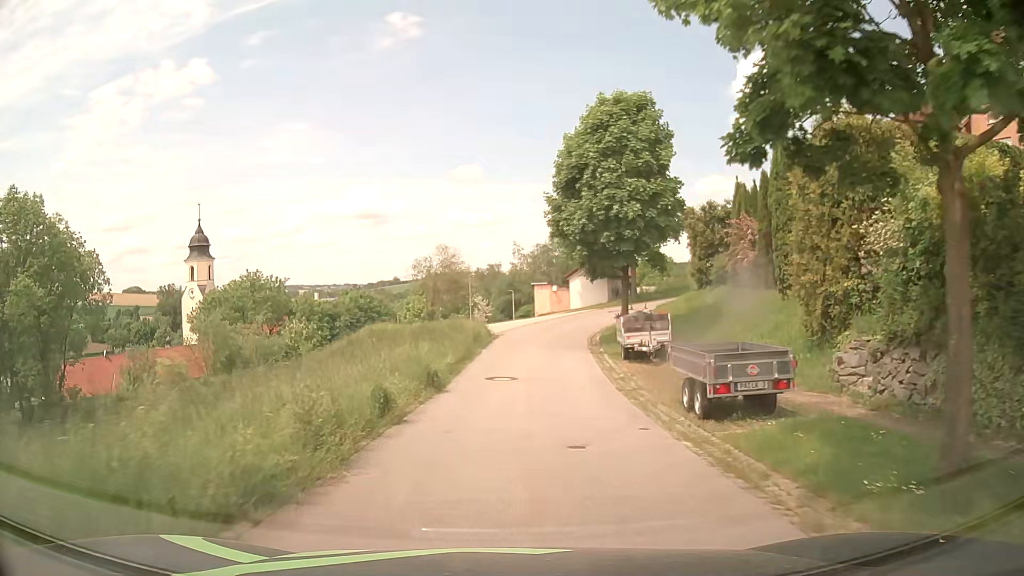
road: residential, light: Day
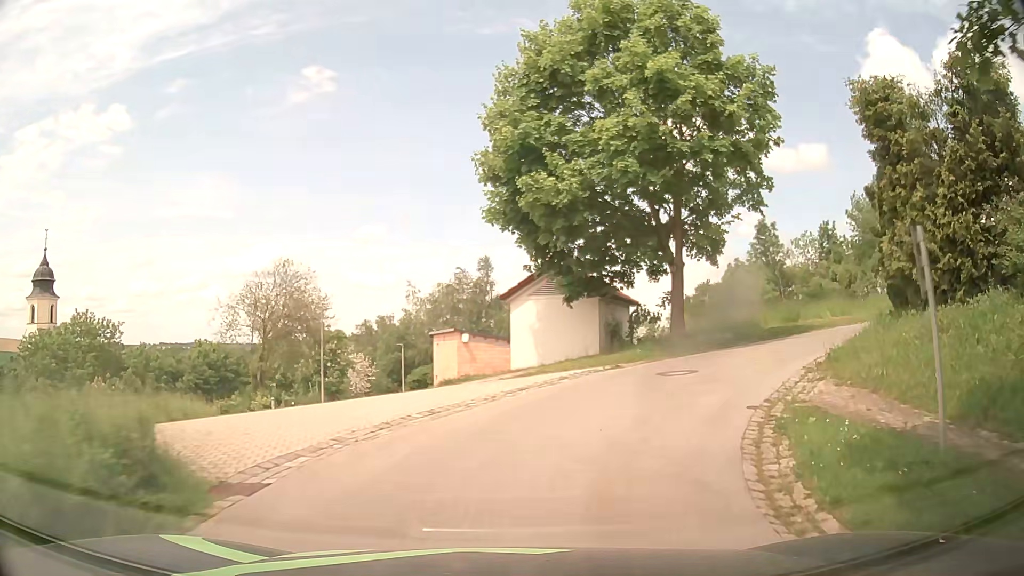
(+0.8, +25.0) m; +7°
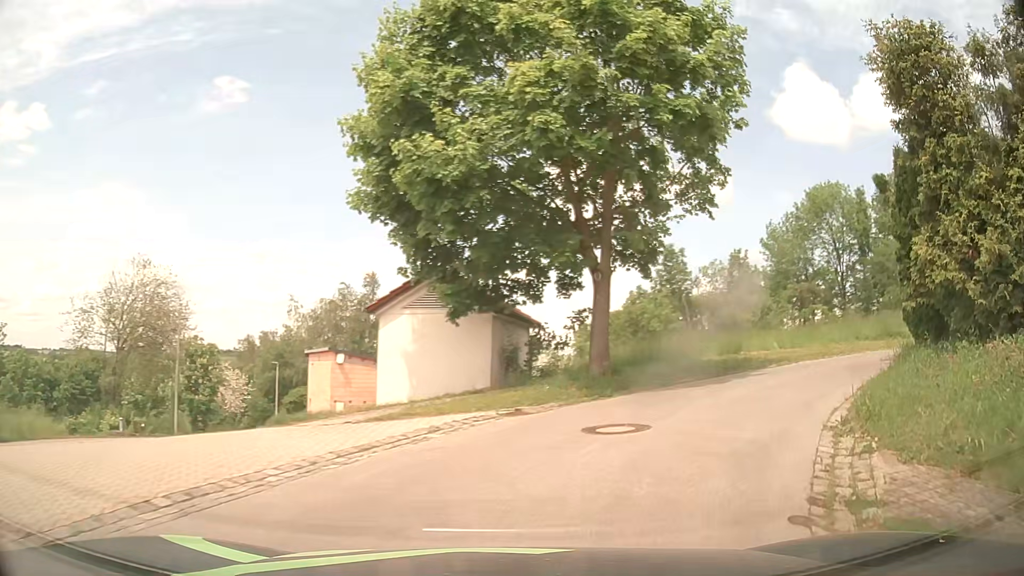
(+0.3, +4.5) m; +9°
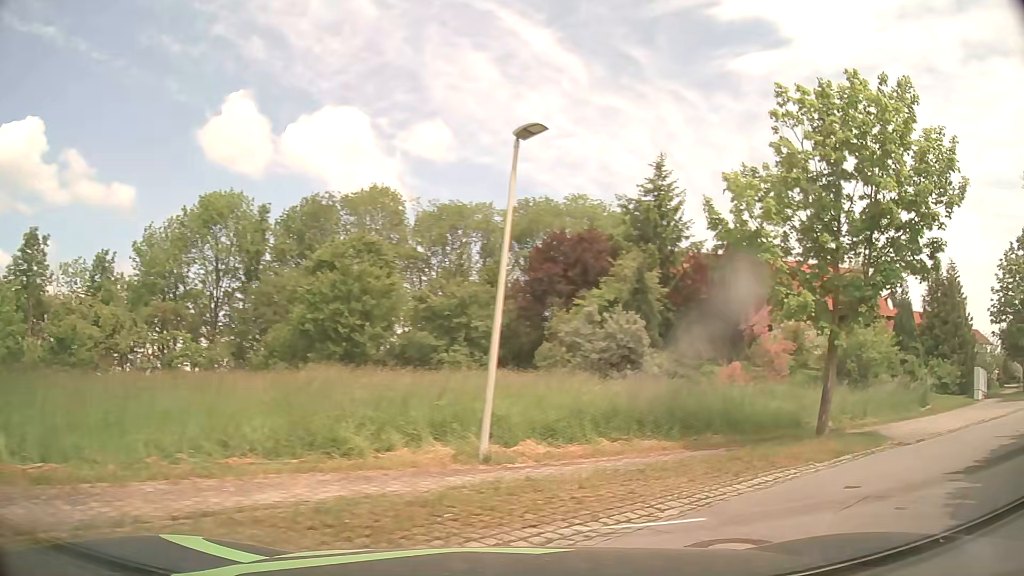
(+5.1, +12.0) m; +53°
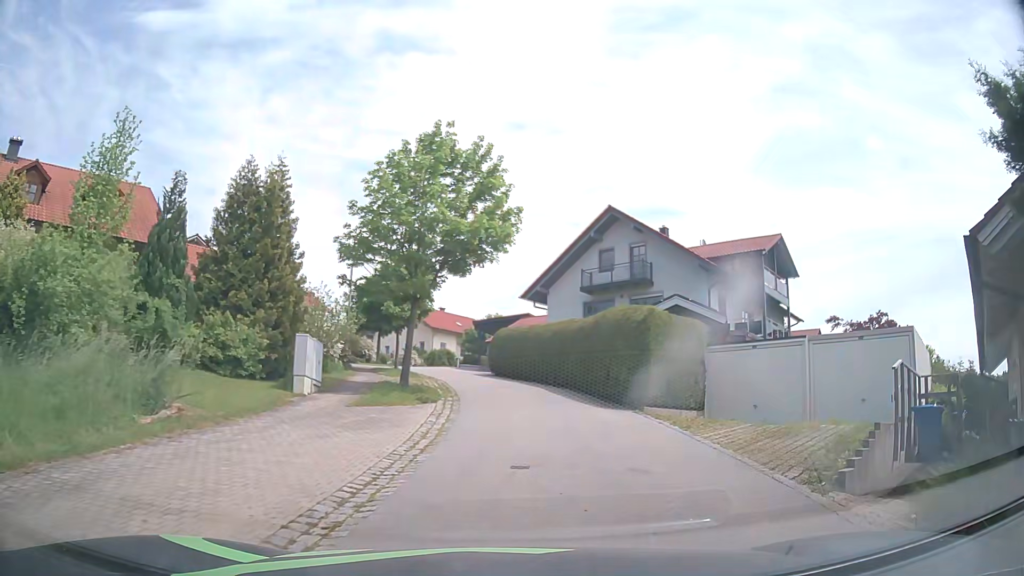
(+8.9, +11.6) m; +61°
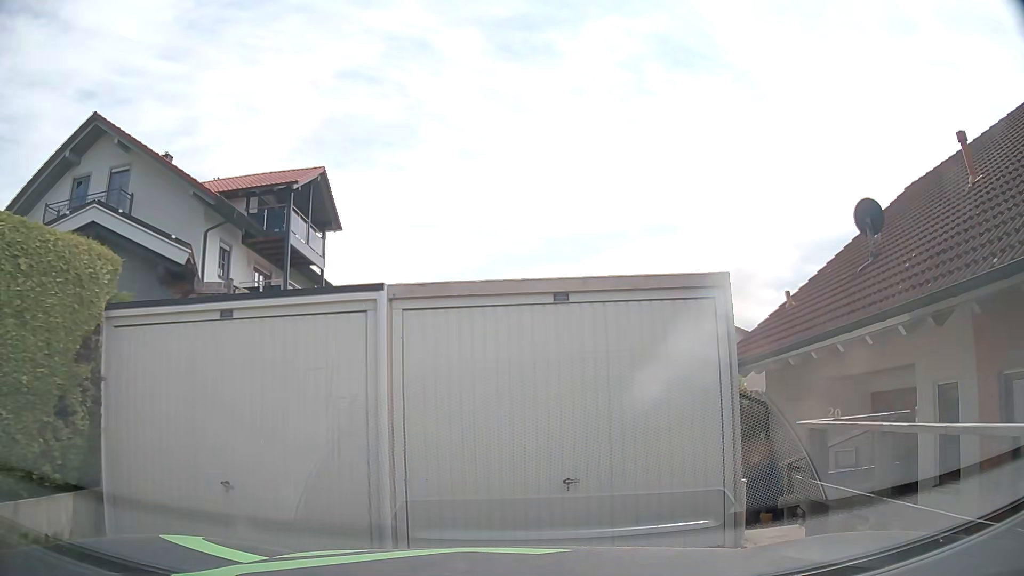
(+3.4, +11.0) m; +40°
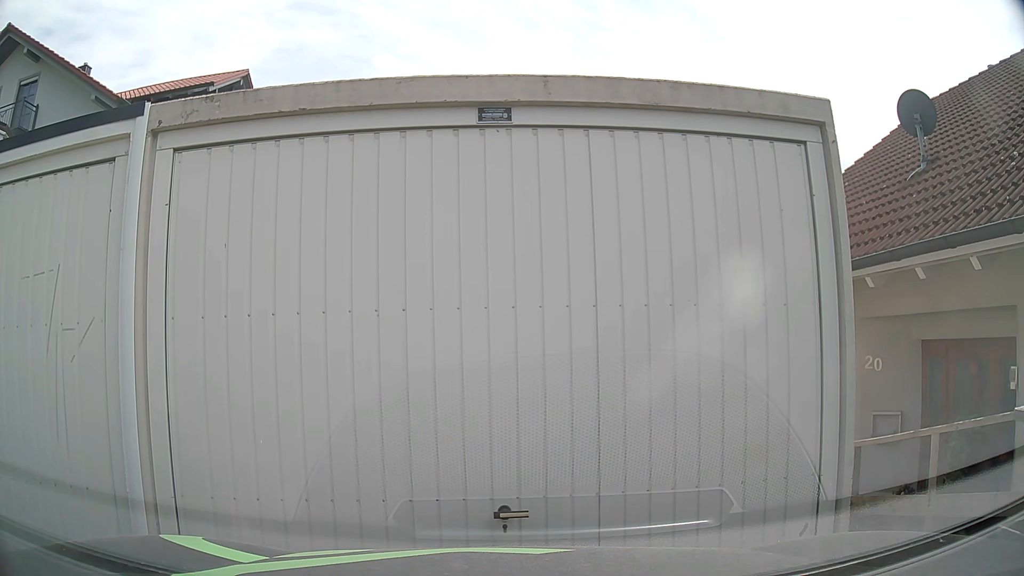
(+0.2, +2.8) m; +3°
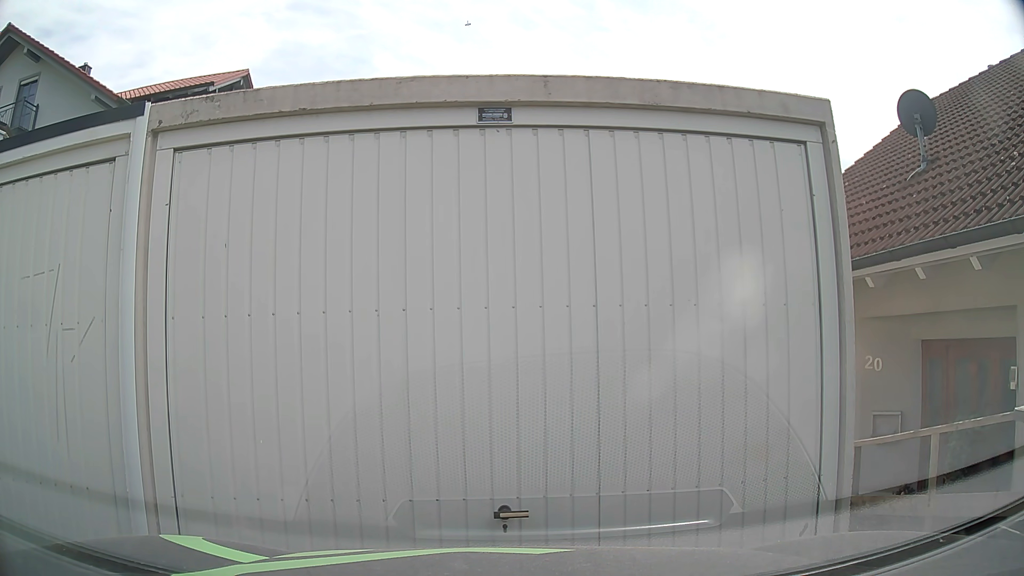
(0.0, 0.0) m; 0°
